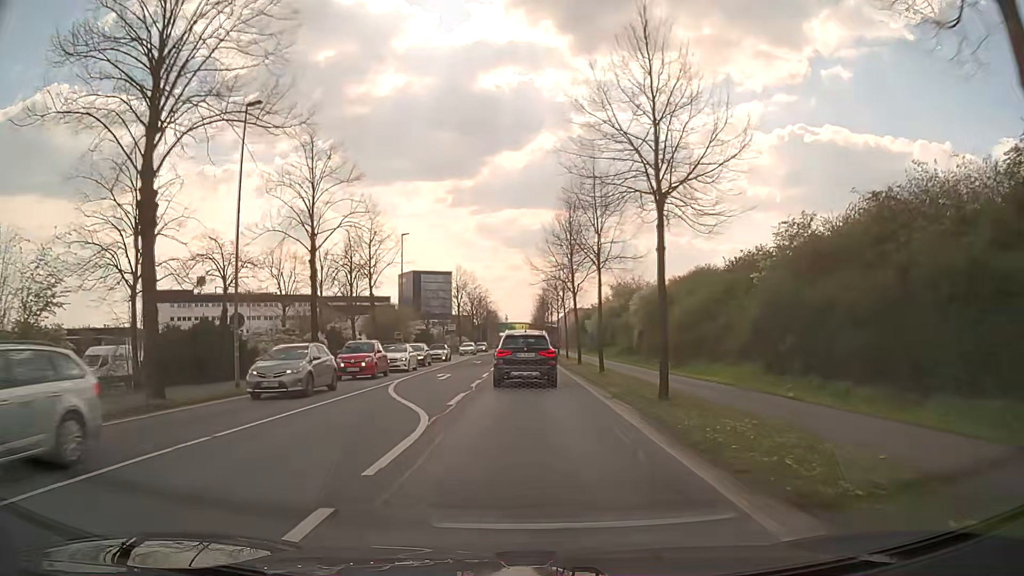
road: secondary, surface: asphalt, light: Day
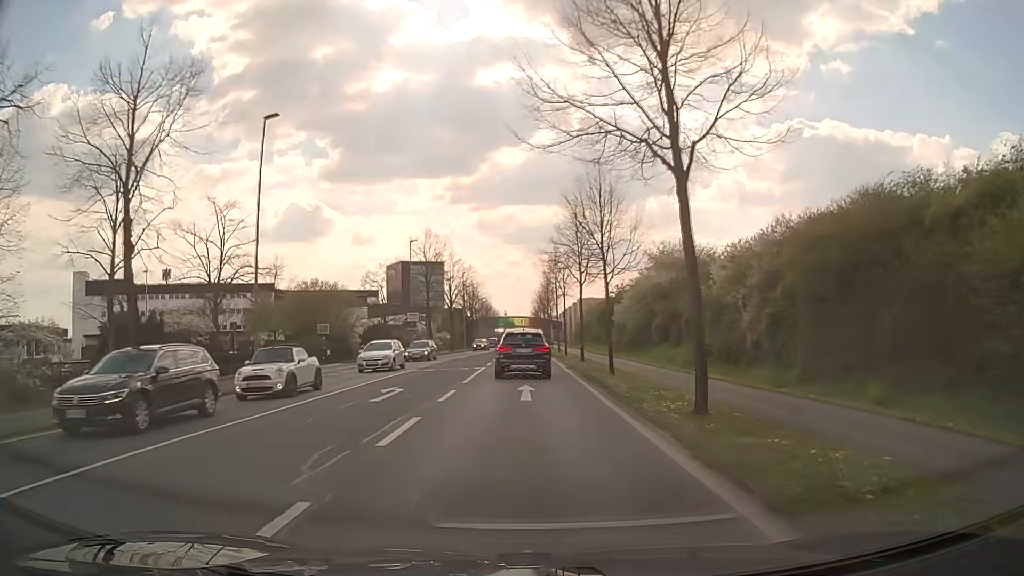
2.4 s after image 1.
(-0.1, +30.2) m; 0°
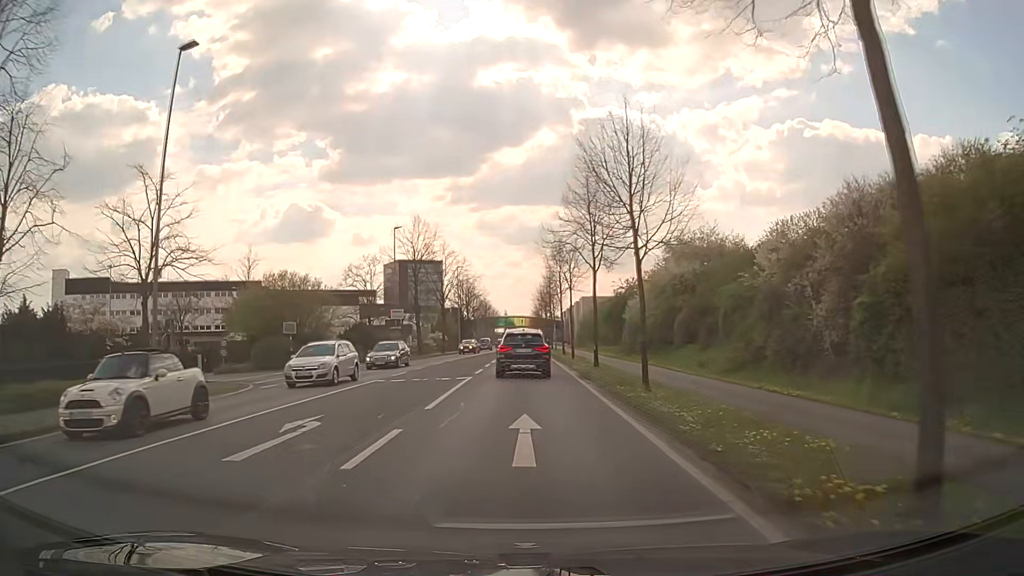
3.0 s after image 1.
(0.0, +7.6) m; 0°
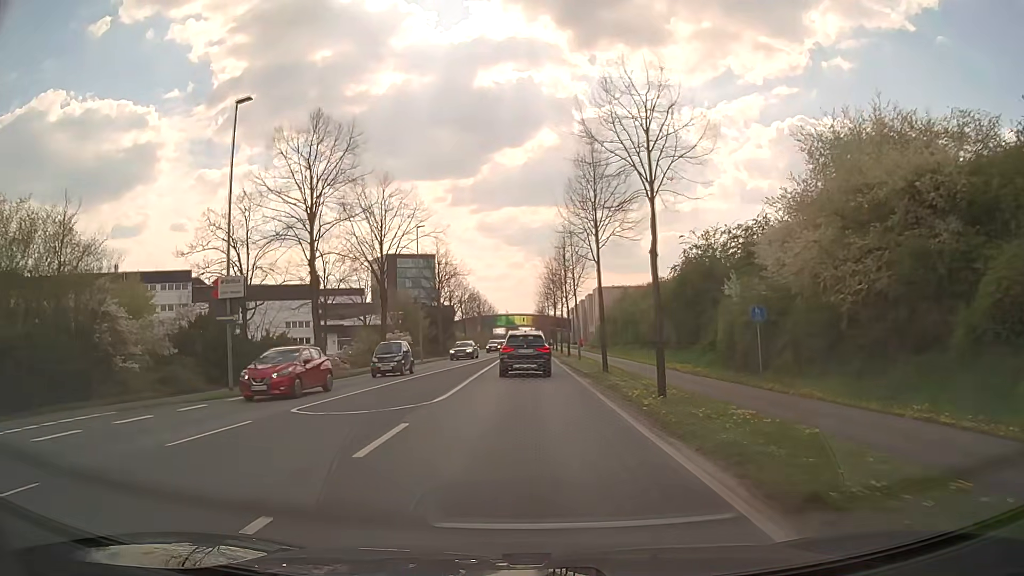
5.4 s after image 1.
(-0.1, +30.6) m; 0°
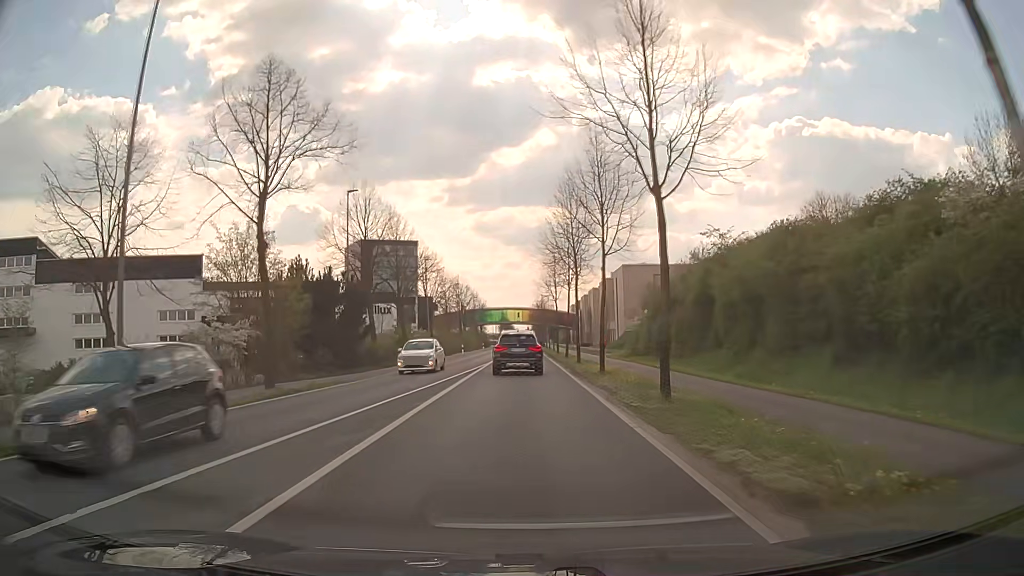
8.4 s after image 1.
(-0.1, +38.5) m; 0°
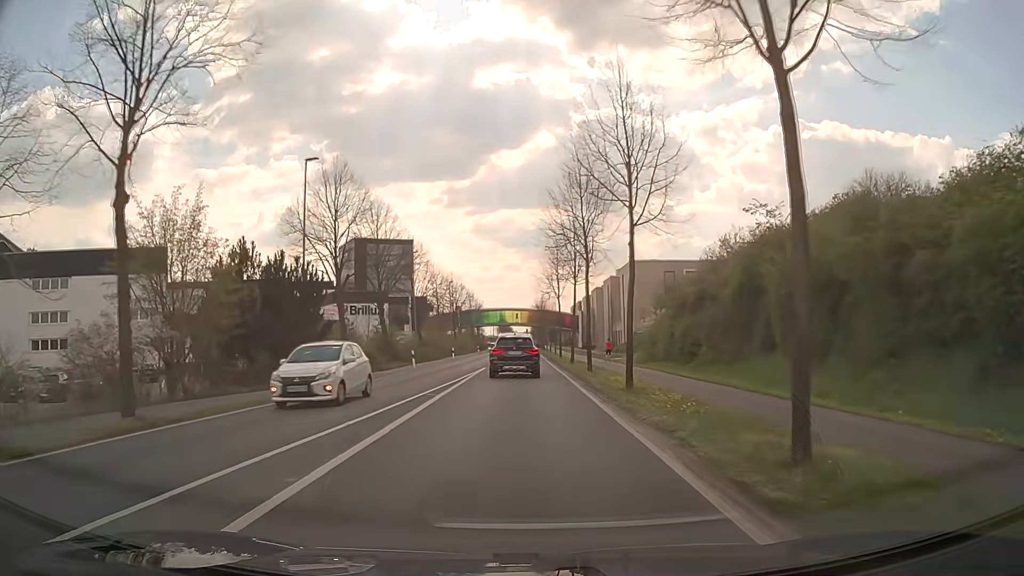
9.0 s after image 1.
(0.0, +7.7) m; 0°
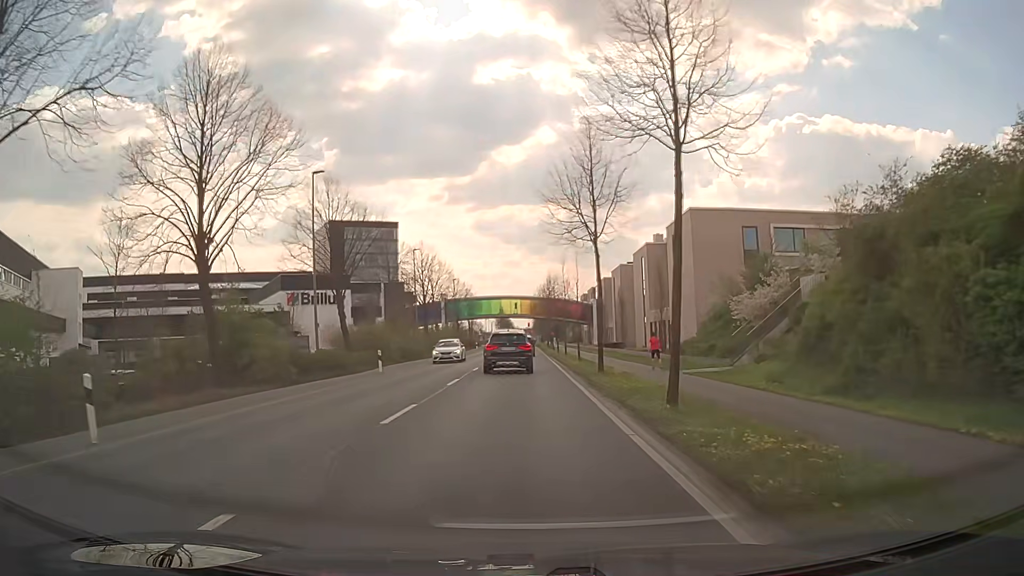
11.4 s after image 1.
(0.0, +30.7) m; 0°
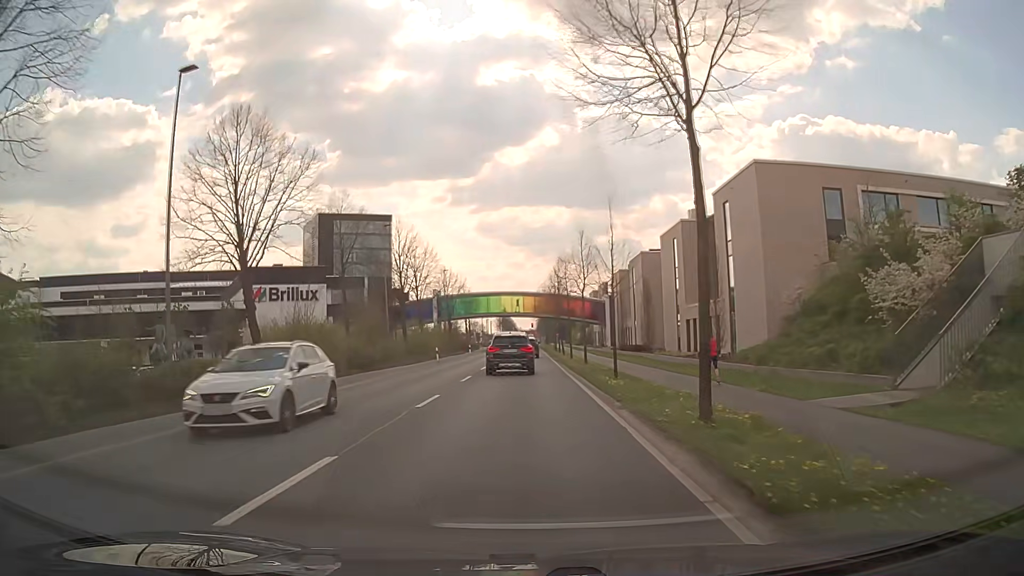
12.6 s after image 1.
(0.0, +15.0) m; 0°
(0, +10) (0, +20) (0, +30) (0, +40) (0, +50) (0, +60) (0, +70) (0, +80) (0, +90) (0, +100) m
